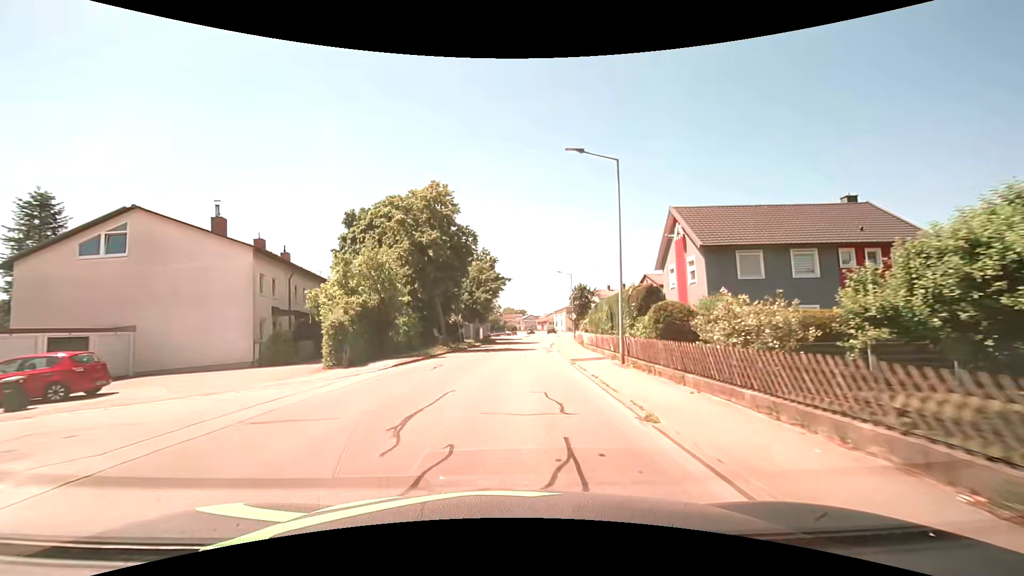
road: unclassified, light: Day
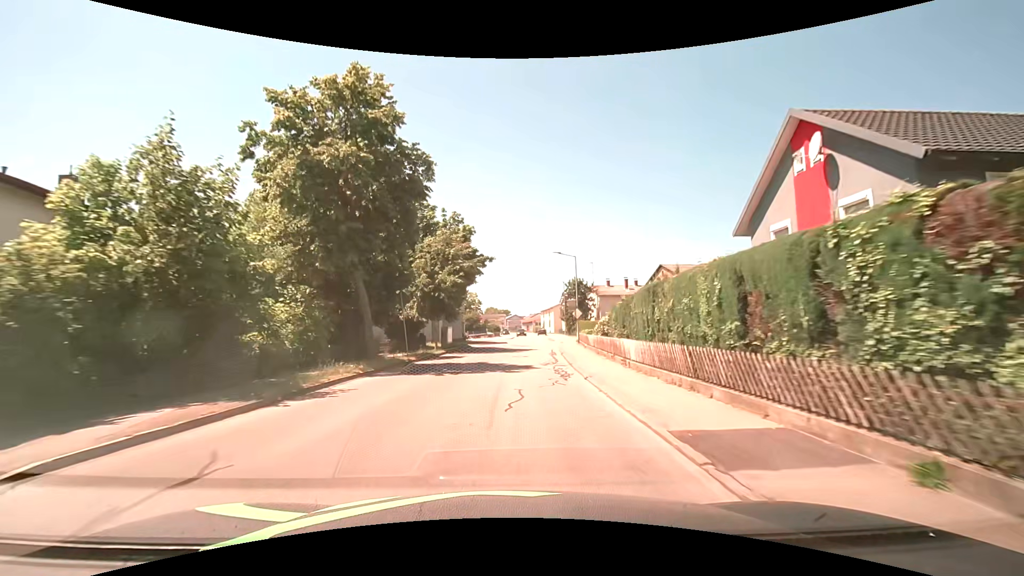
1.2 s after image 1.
(+0.2, +14.3) m; +2°
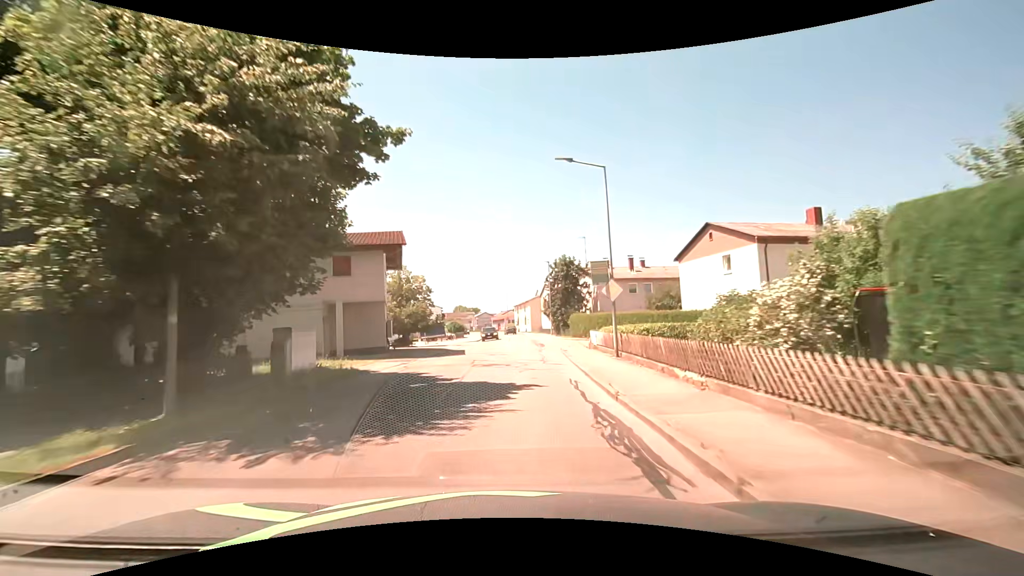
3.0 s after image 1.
(+0.6, +21.5) m; +4°
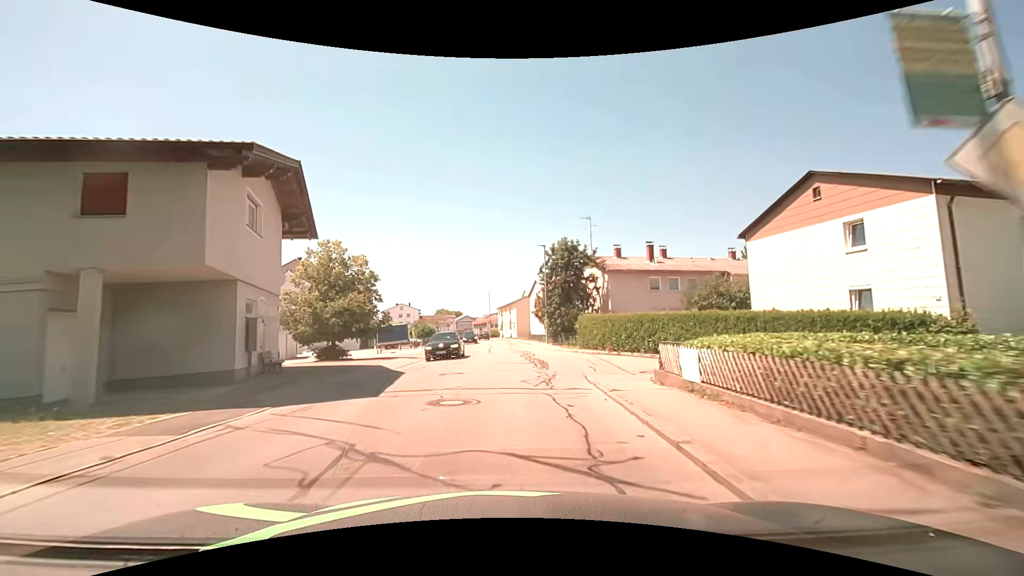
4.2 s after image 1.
(+0.2, +14.3) m; +2°
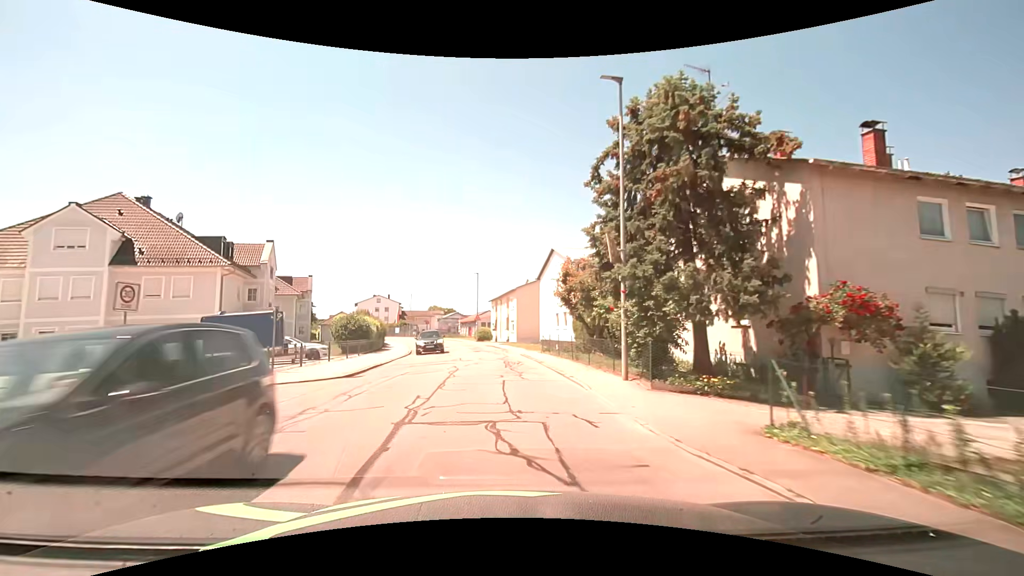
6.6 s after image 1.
(-0.1, +28.6) m; 0°
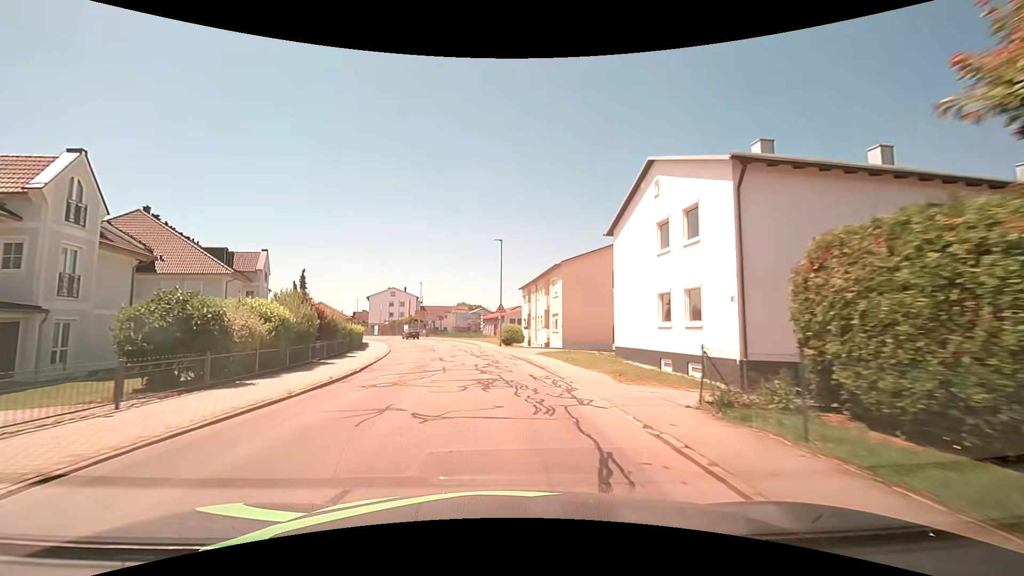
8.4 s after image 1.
(-0.5, +21.4) m; -3°
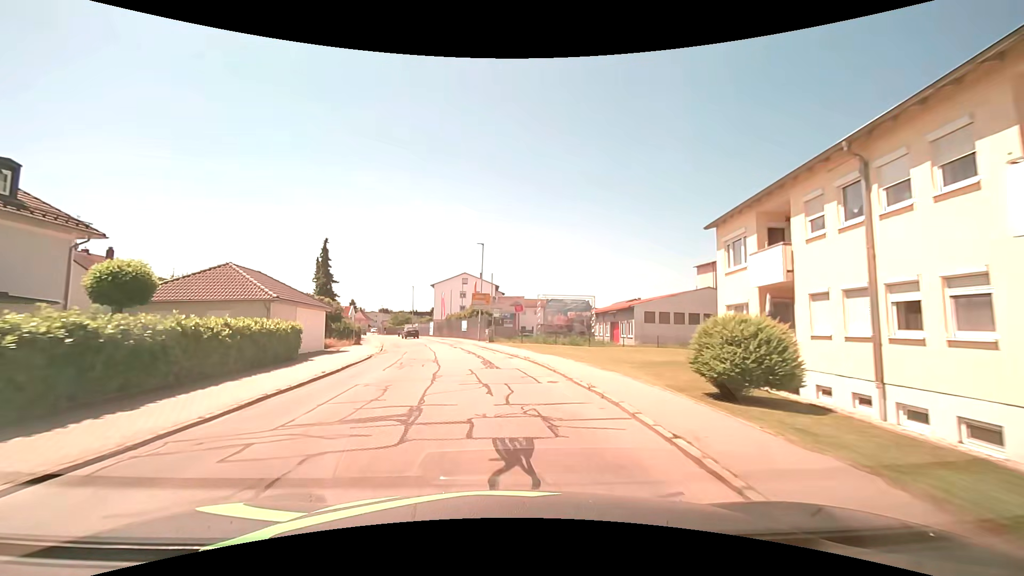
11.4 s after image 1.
(-2.7, +35.6) m; -10°
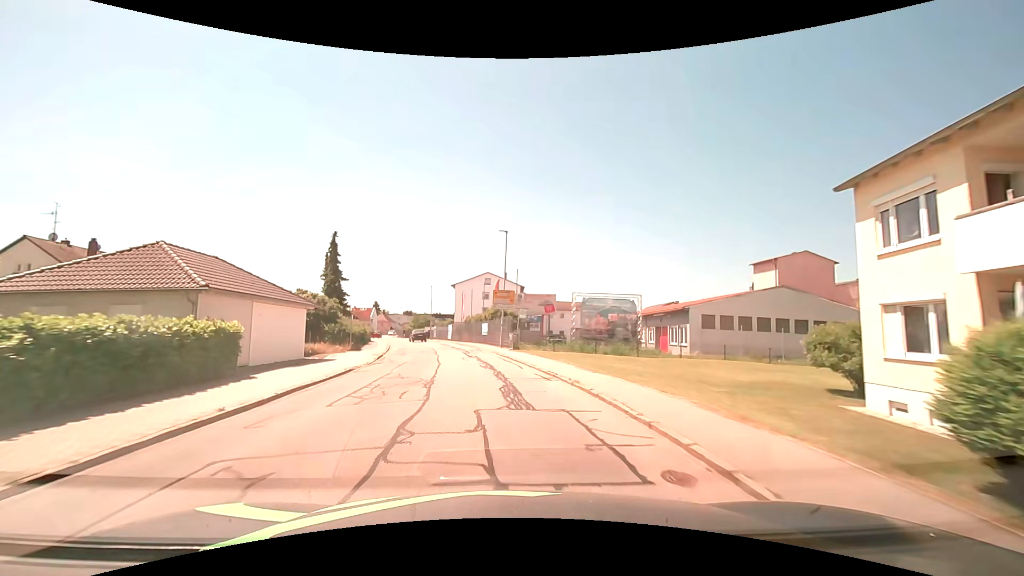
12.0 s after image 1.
(-0.2, +7.1) m; -3°
(0, +10) (-1, +20) (-3, +30) (-4, +40) (-7, +49) (-9, +59) (-12, +69) (-15, +78) (-18, +88) (-21, +97) m
